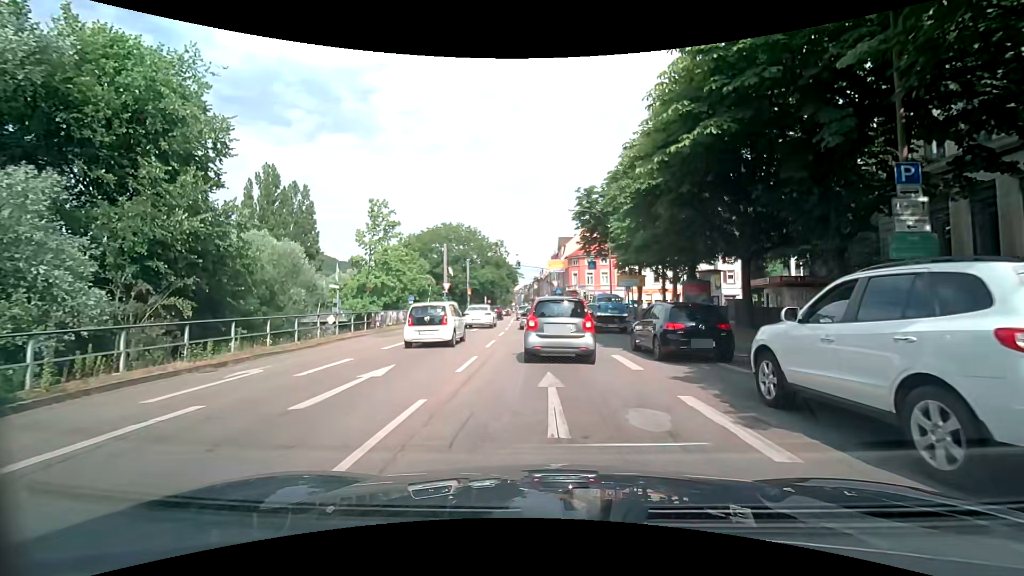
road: primary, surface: asphalt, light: Day
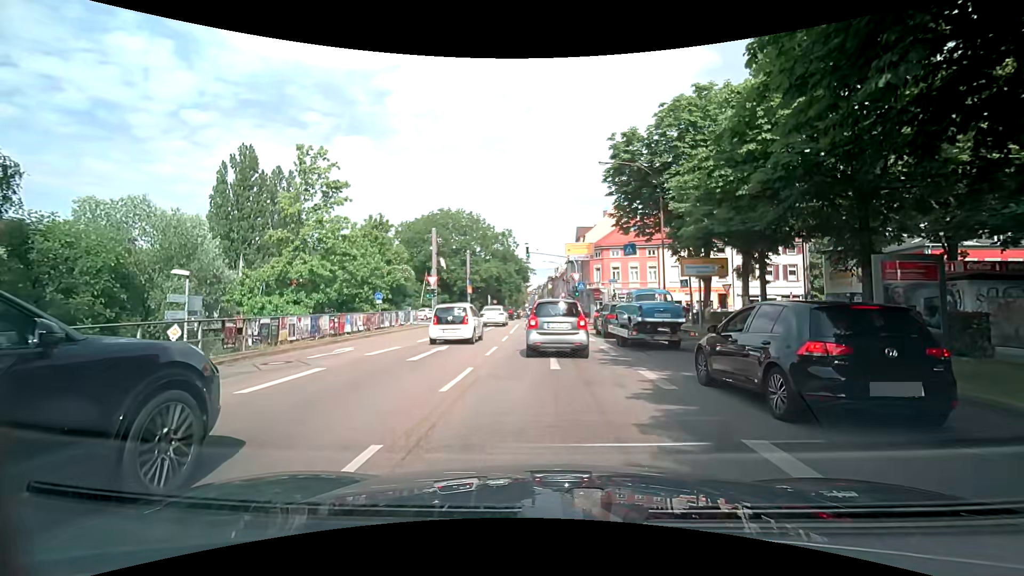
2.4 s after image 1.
(-0.2, +14.4) m; +1°
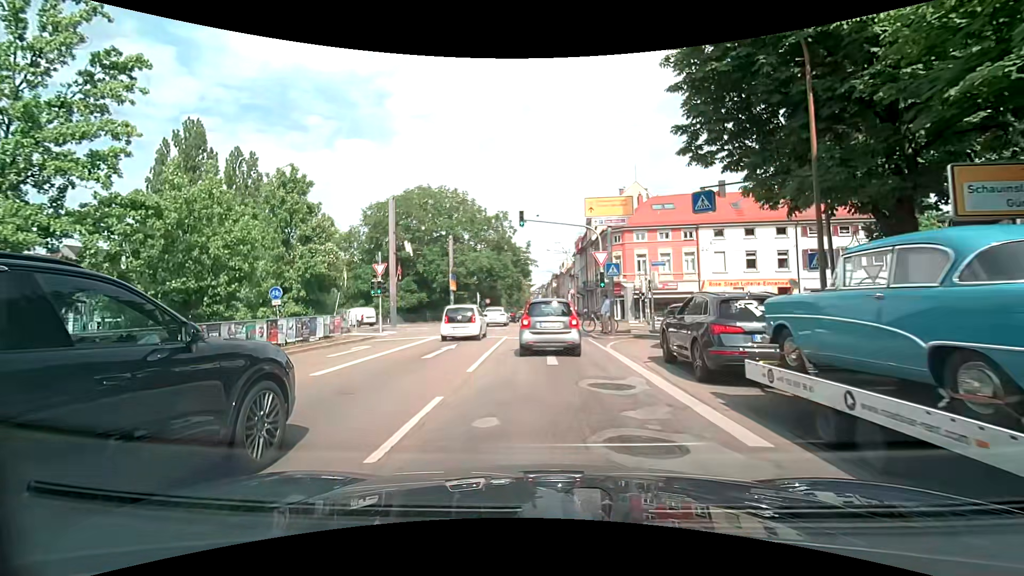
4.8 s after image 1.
(-0.9, +15.5) m; -3°
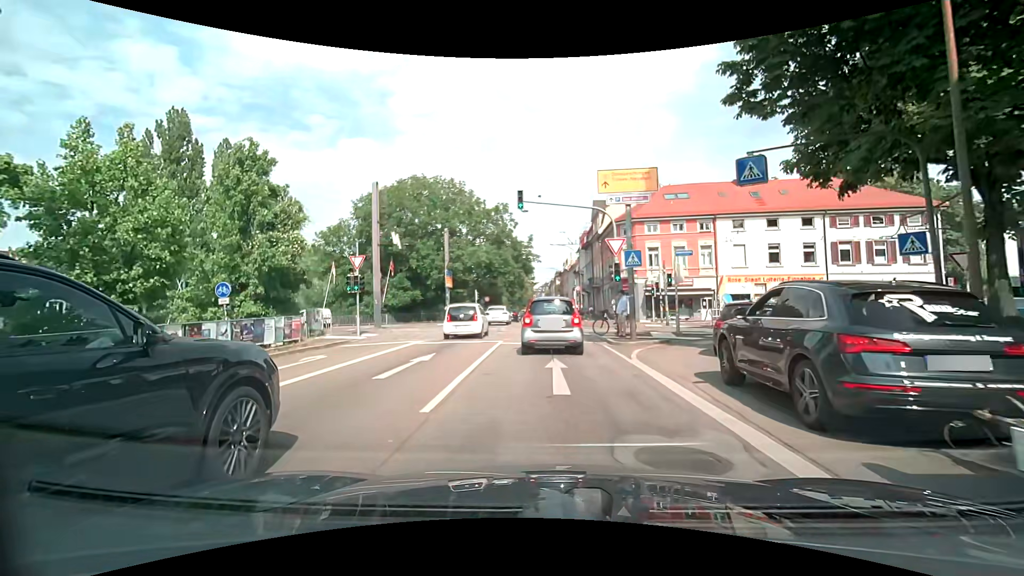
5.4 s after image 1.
(0.0, +4.2) m; -1°
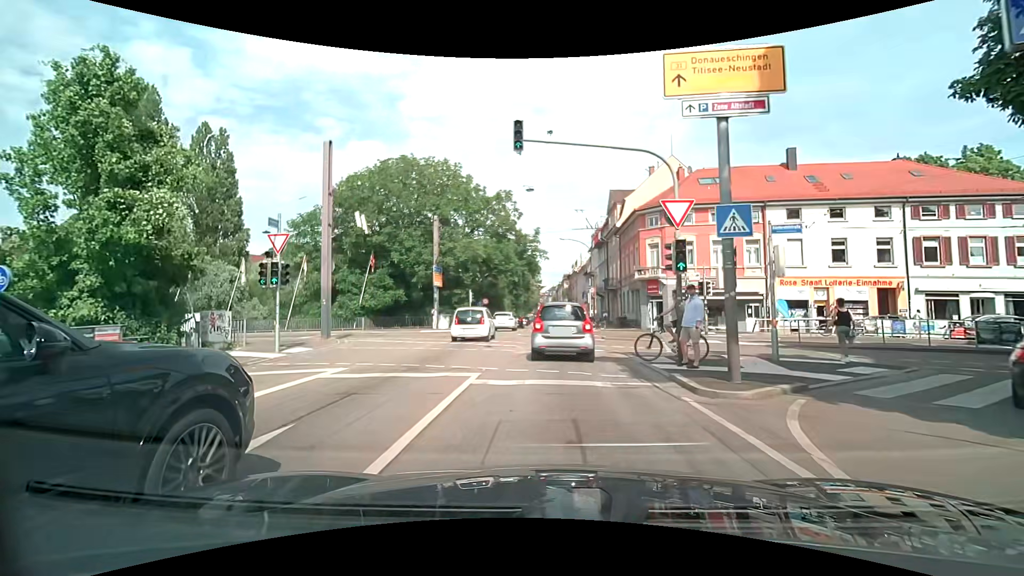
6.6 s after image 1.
(-0.1, +8.6) m; -2°
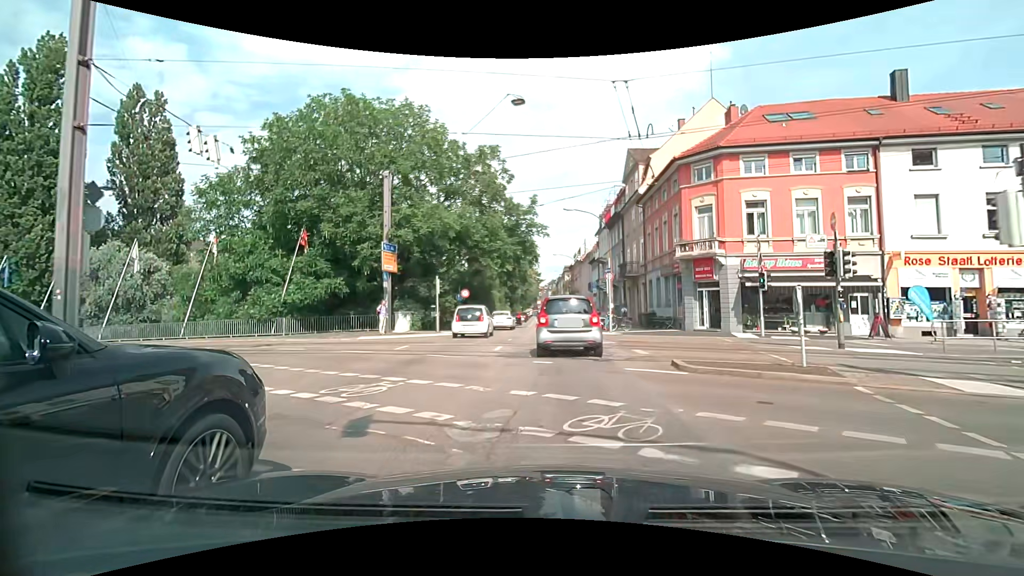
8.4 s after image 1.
(+0.2, +12.9) m; +2°
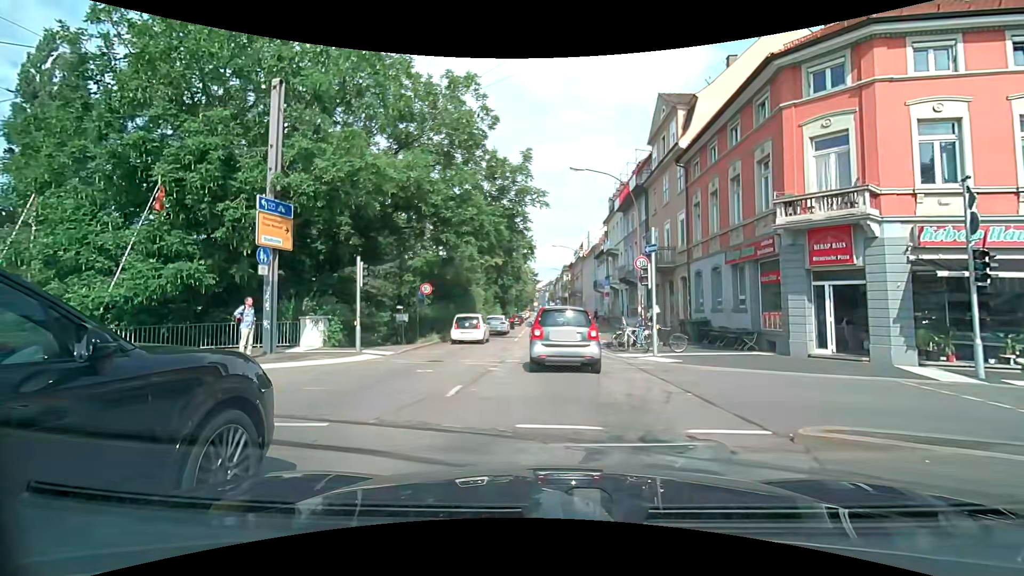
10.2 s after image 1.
(0.0, +12.1) m; 0°
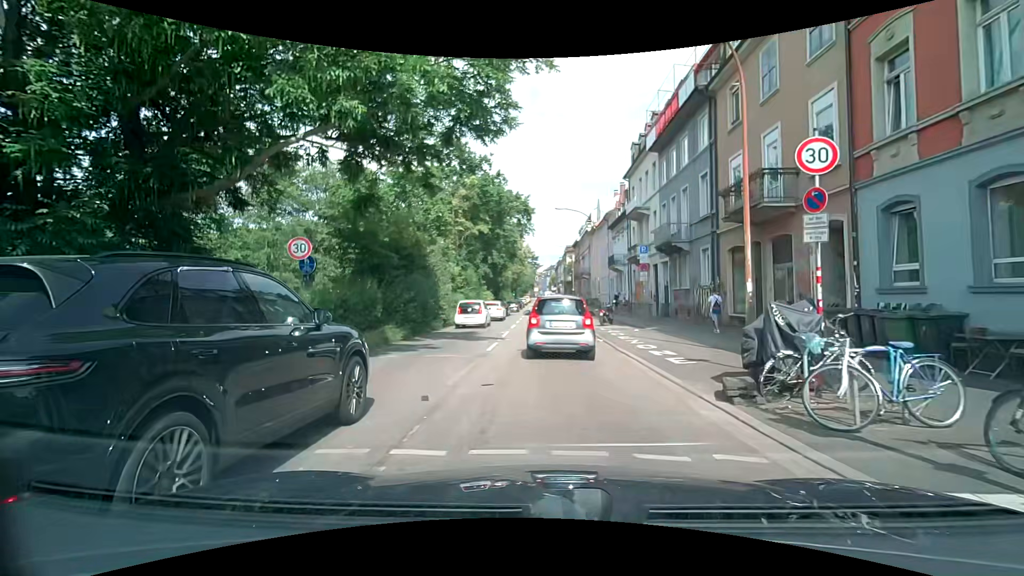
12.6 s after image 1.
(+0.1, +13.9) m; 0°
(0, +10) (0, +20) (0, +30) (-1, +40) (-1, +50) (-1, +60) (-1, +70) (-1, +80) (-1, +90) (-2, +100) m
